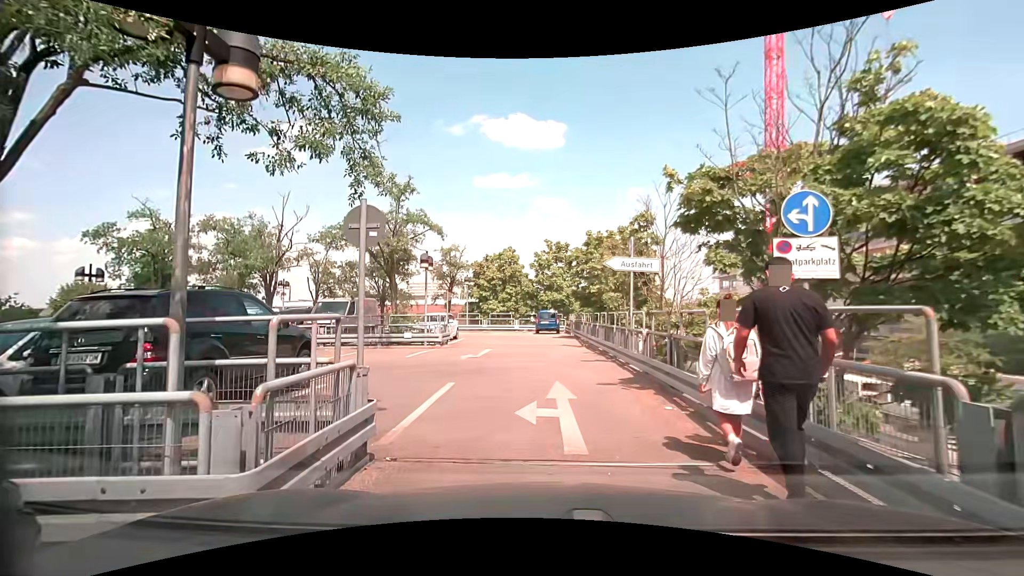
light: Day
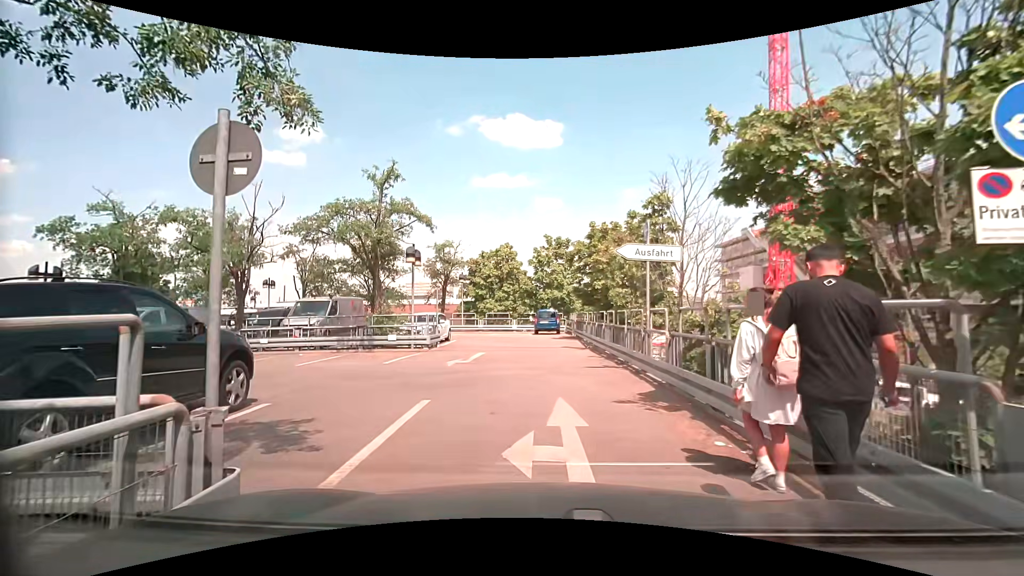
(-0.1, +2.1) m; -2°
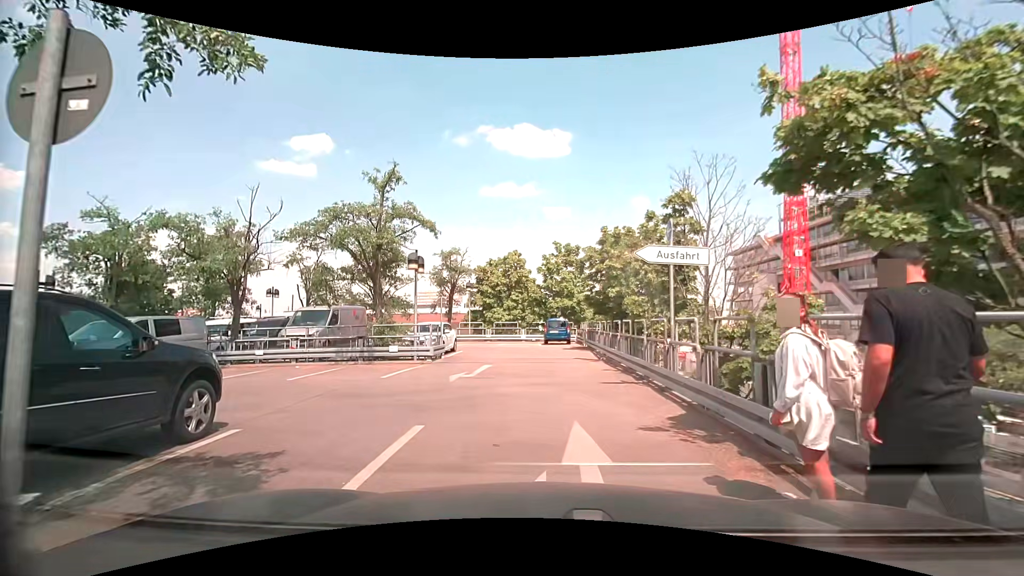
(0.0, +1.1) m; -2°
